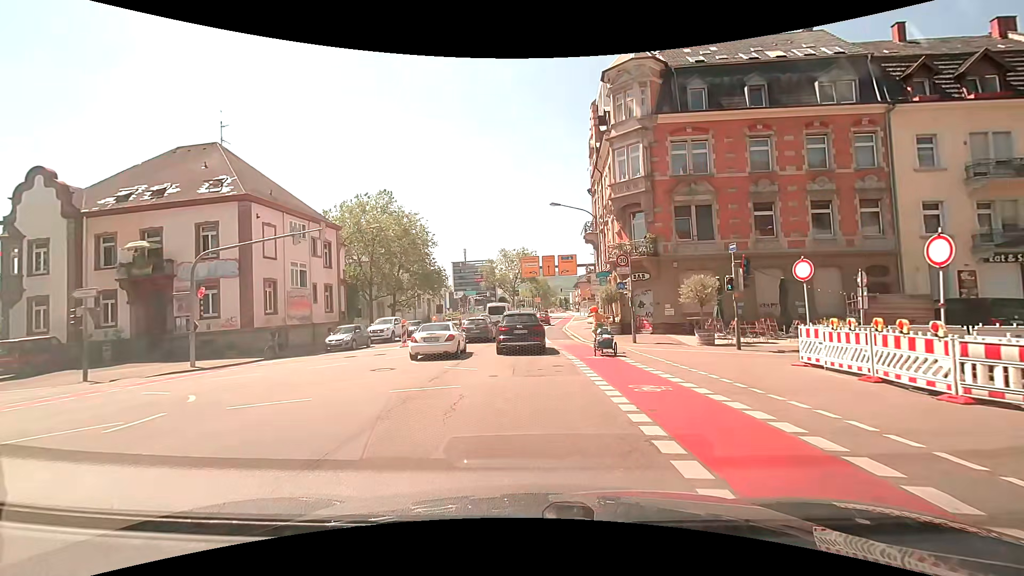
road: secondary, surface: asphalt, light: Day
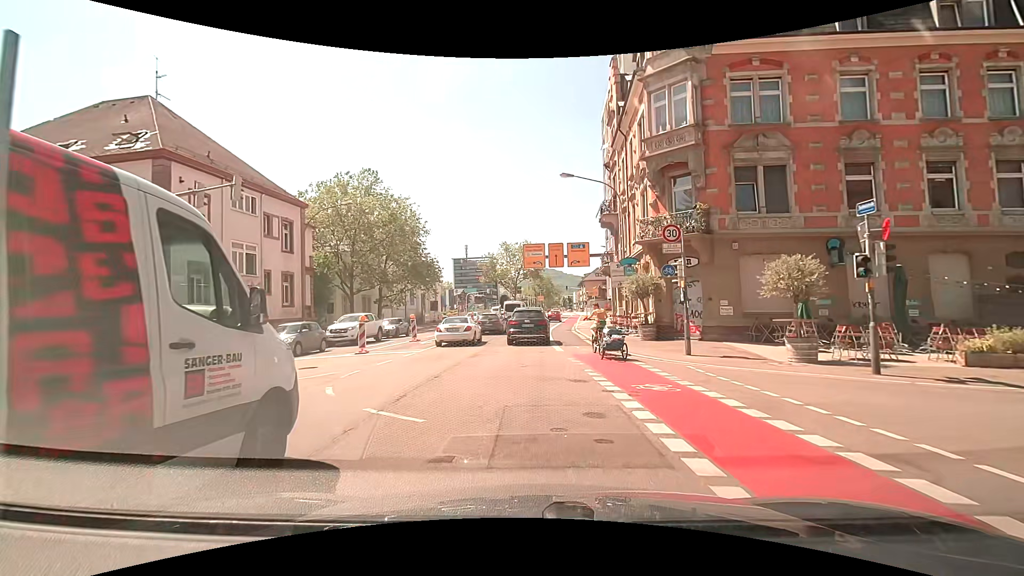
(0.0, +7.6) m; 0°
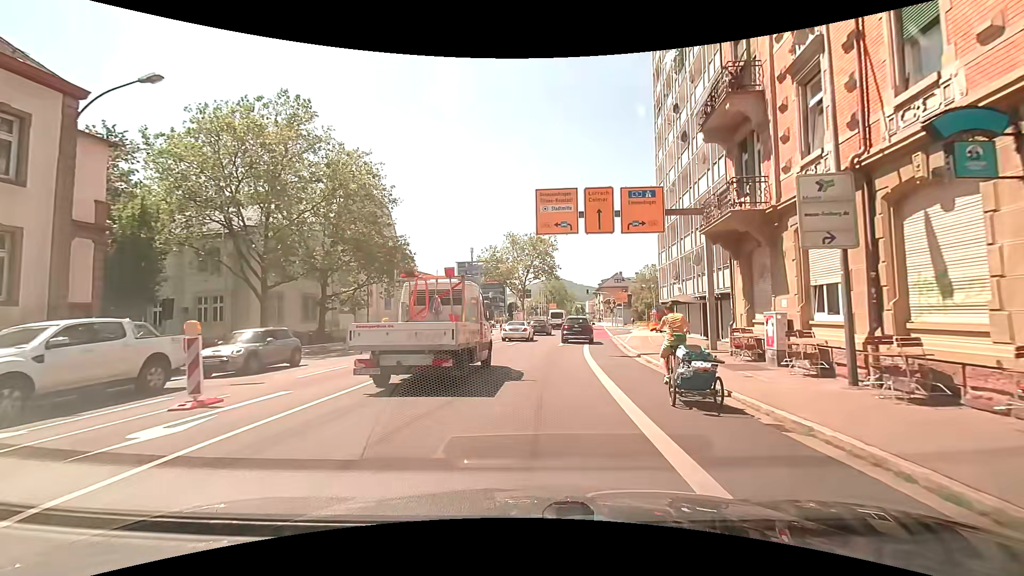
(-0.3, +19.6) m; -1°
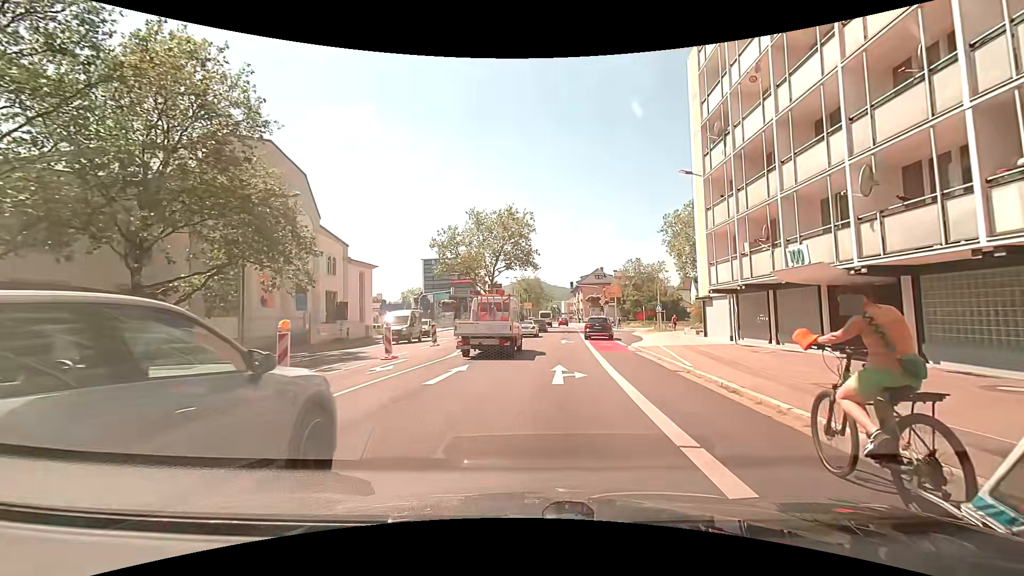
(+0.2, +16.6) m; +4°
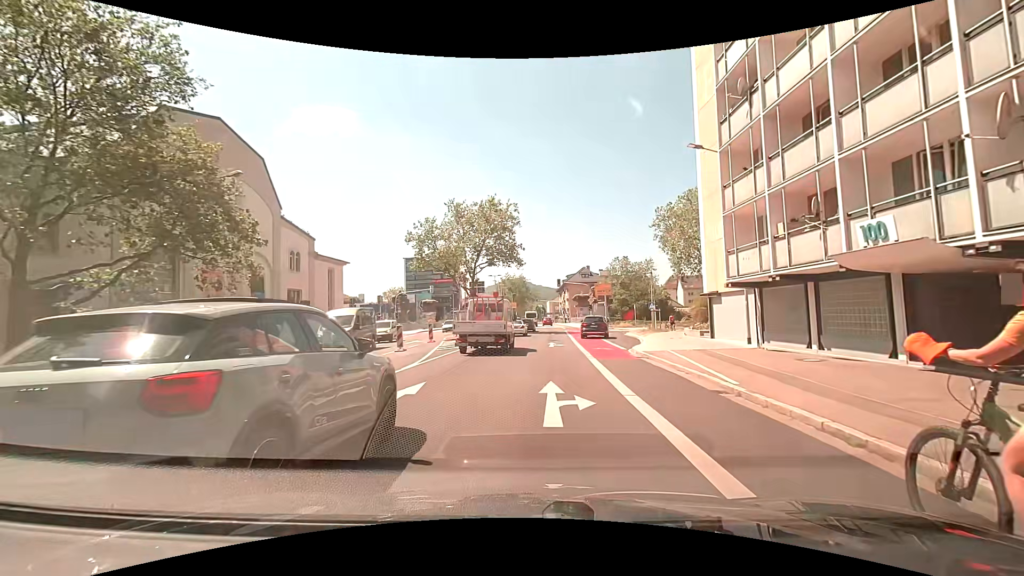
(-0.1, +4.3) m; 0°
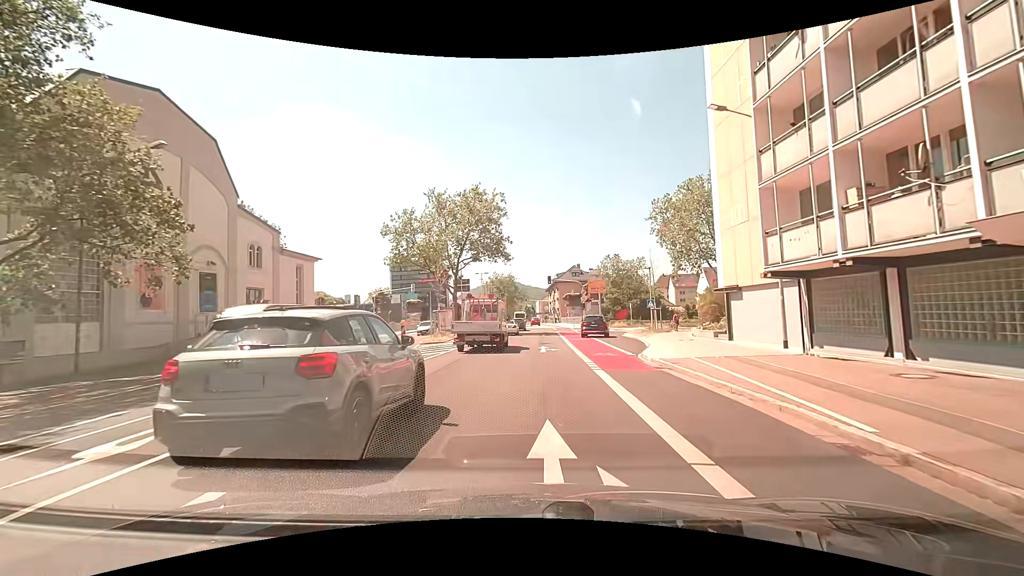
(+0.1, +4.5) m; +1°
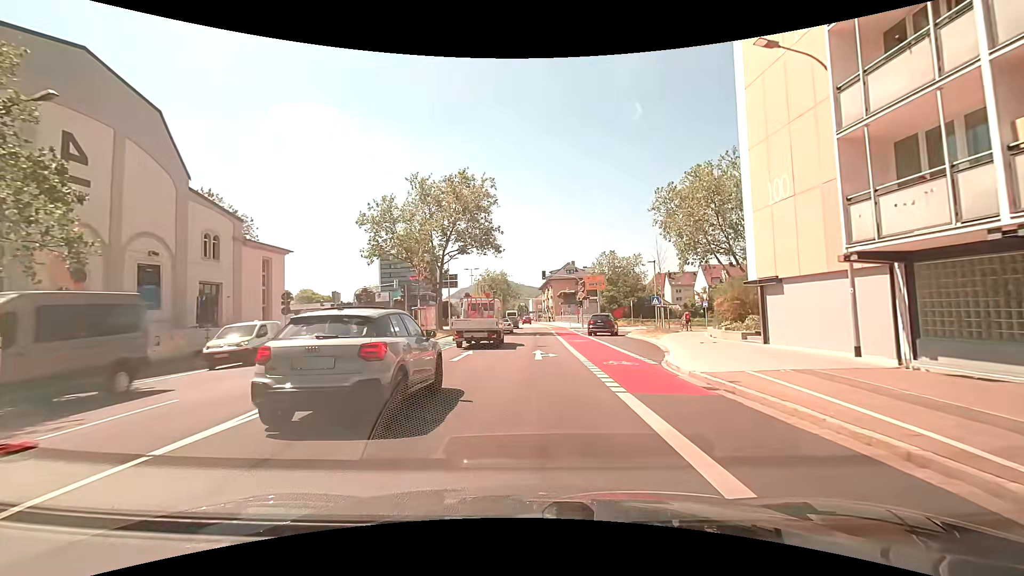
(+0.1, +4.6) m; +2°
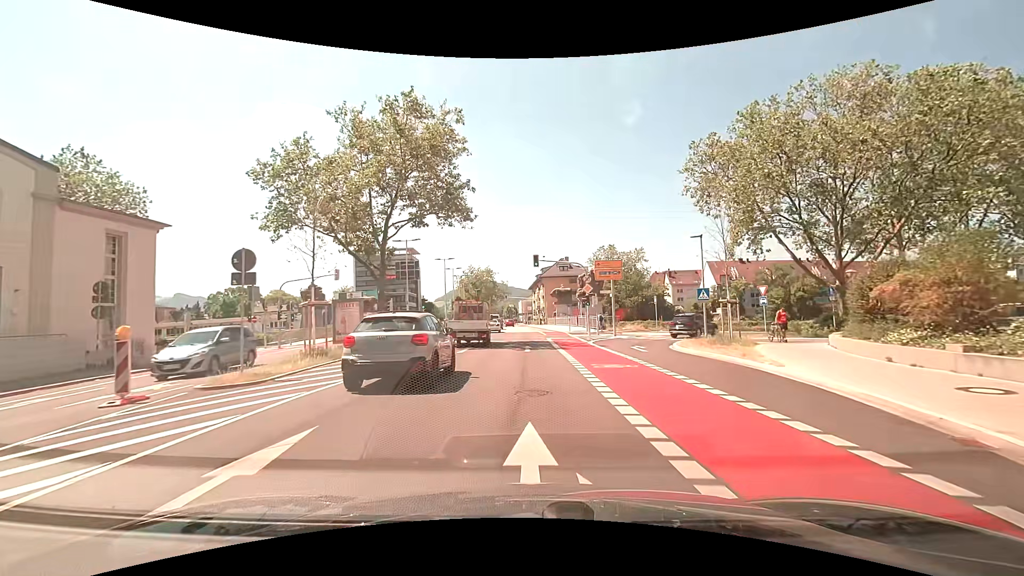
(-0.1, +14.8) m; -1°
(0, +10) (0, +20) (0, +30) (0, +40) (0, +50) (0, +60) (0, +70) (-1, +80) (-1, +90) (-2, +100) m
